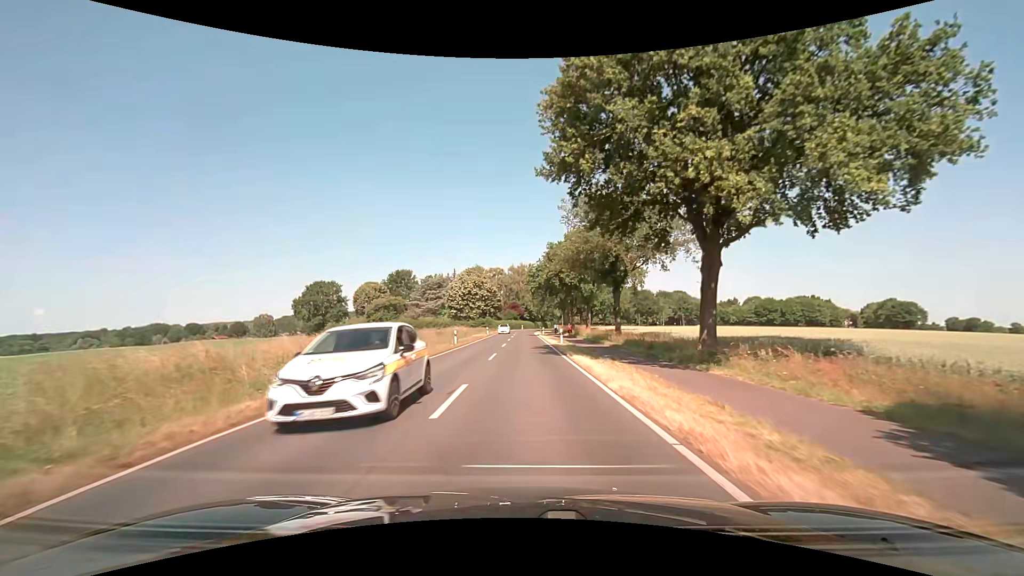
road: secondary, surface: asphalt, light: Day
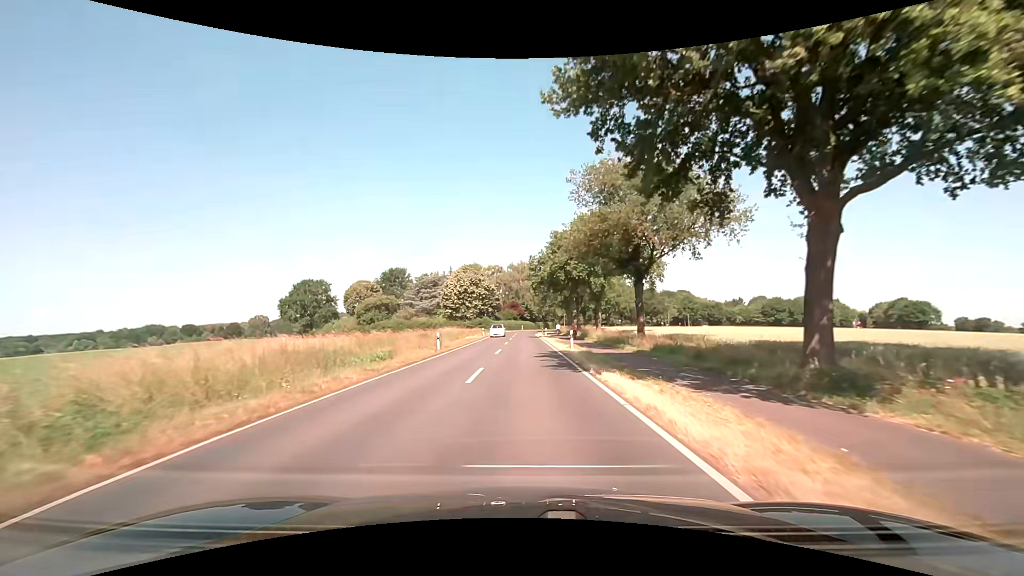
(0.0, +7.7) m; 0°
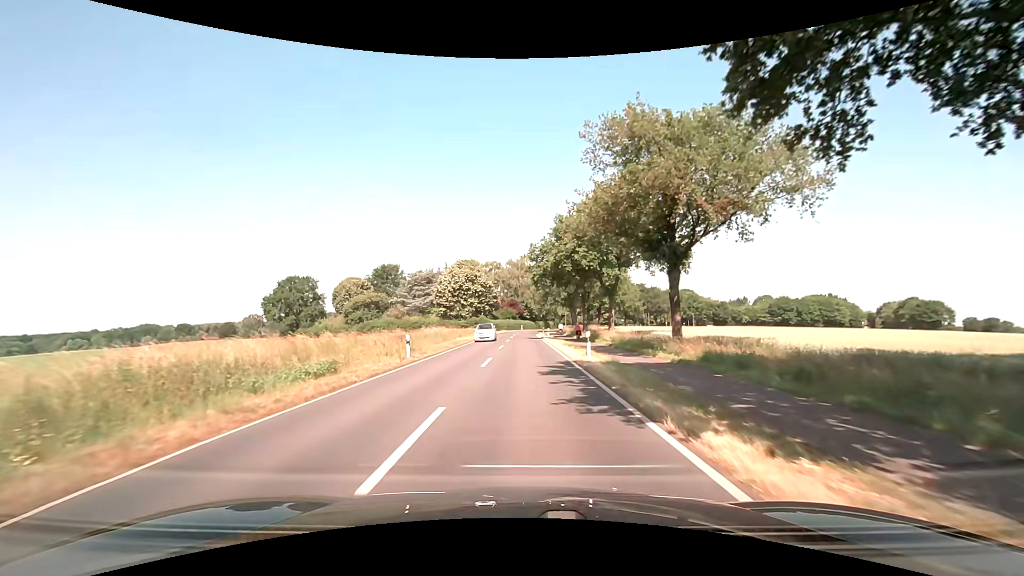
(0.0, +7.7) m; 0°
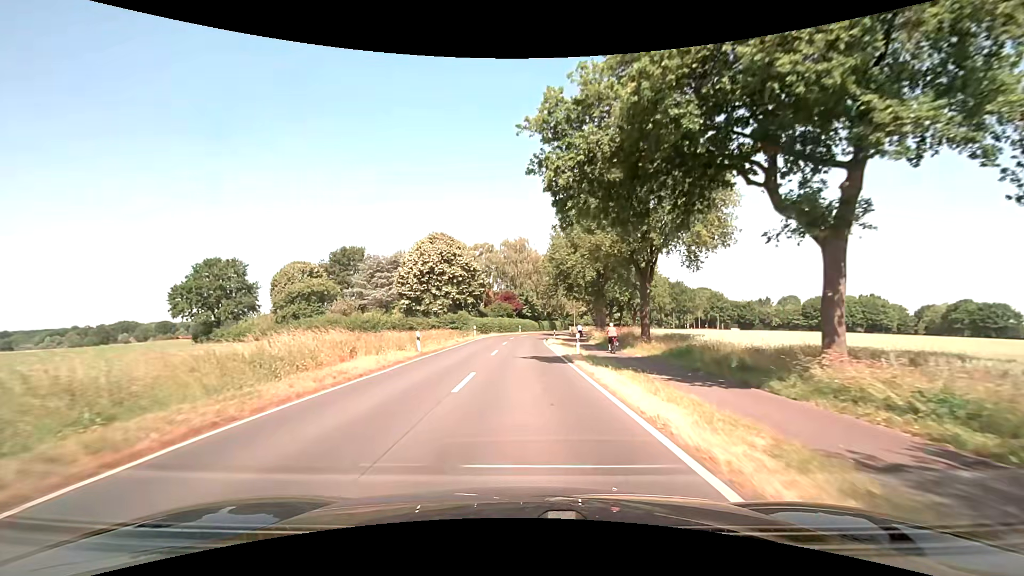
(+0.1, +30.7) m; +1°
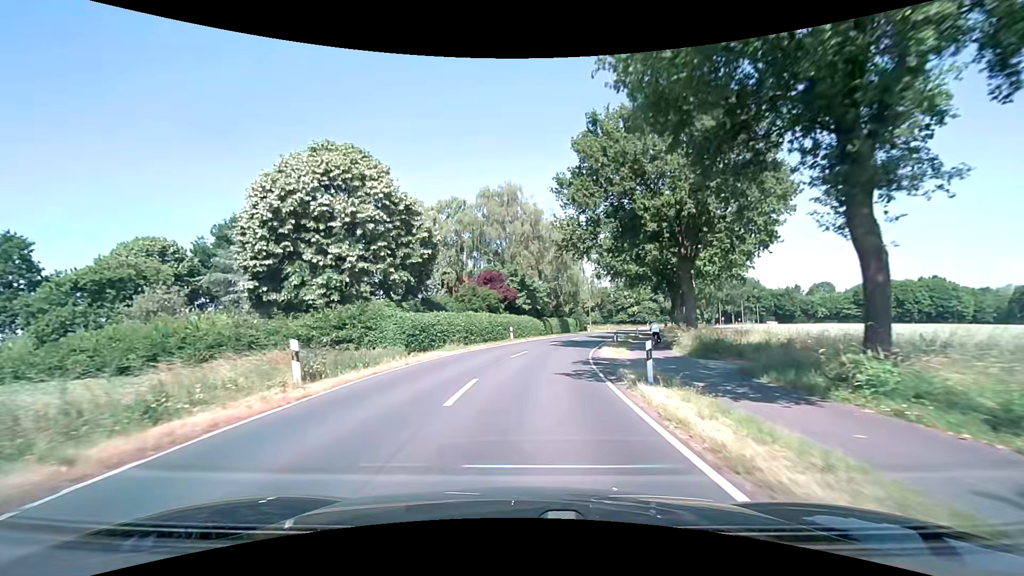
(-0.5, +38.4) m; 0°
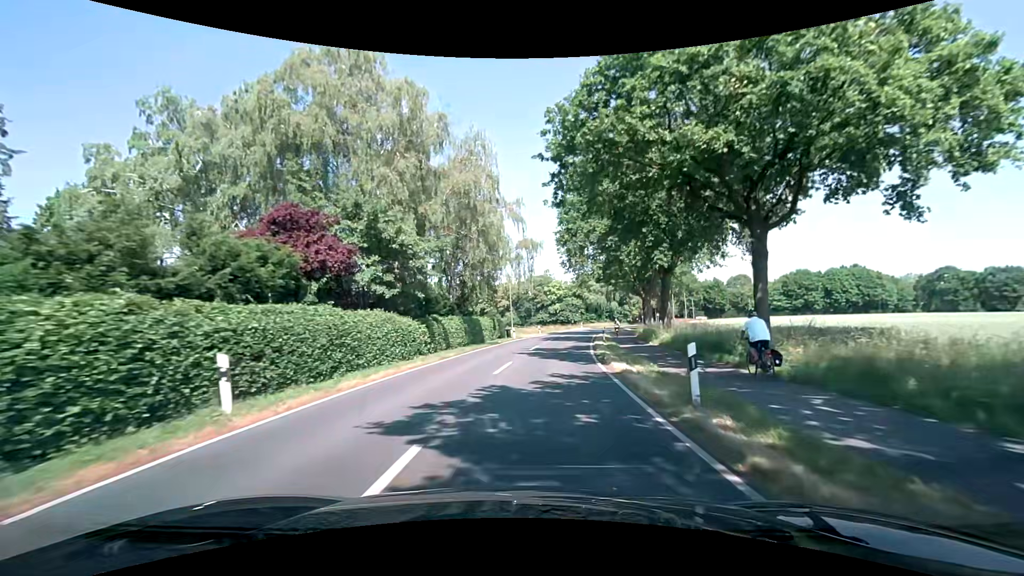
(+2.3, +30.5) m; +10°
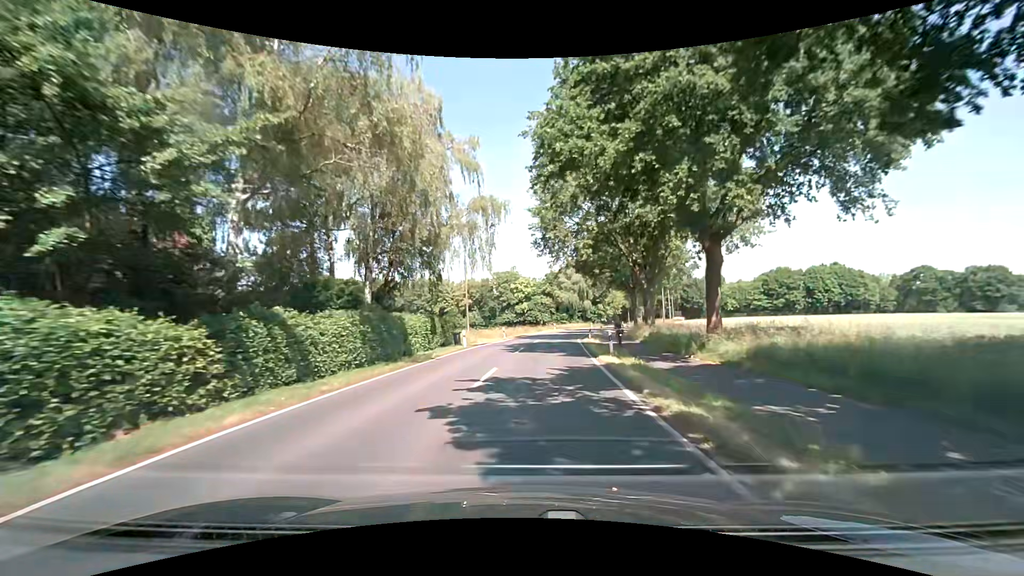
(+0.5, +15.3) m; +4°
(0, +10) (+1, +20) (+2, +30) (+3, +40) (+4, +50) (+6, +60) (+8, +69) (+10, +79) (+13, +89) (+16, +98) m
